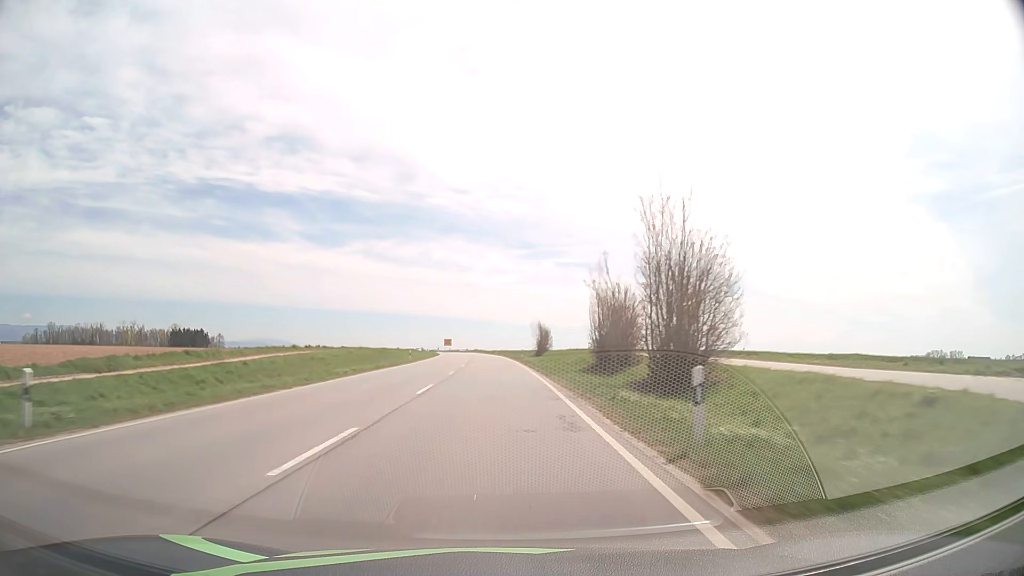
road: primary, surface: asphalt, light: Day
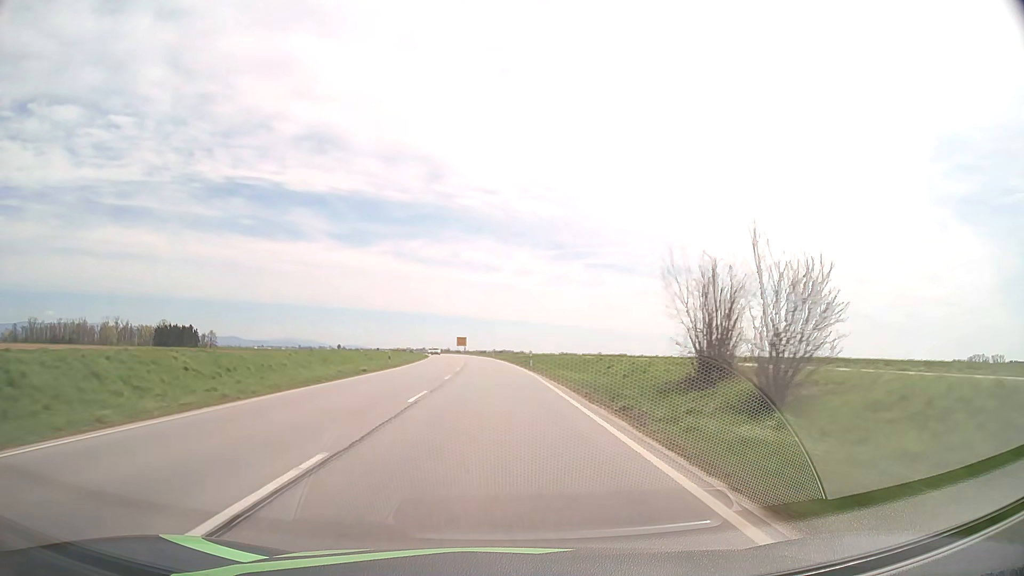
(-1.2, +63.2) m; -2°
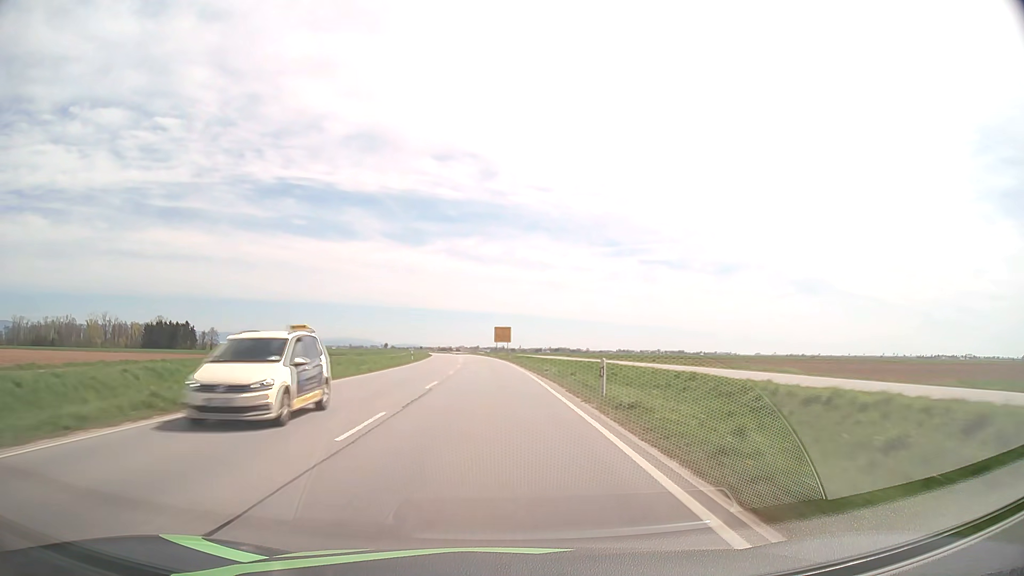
(-2.7, +79.2) m; -5°
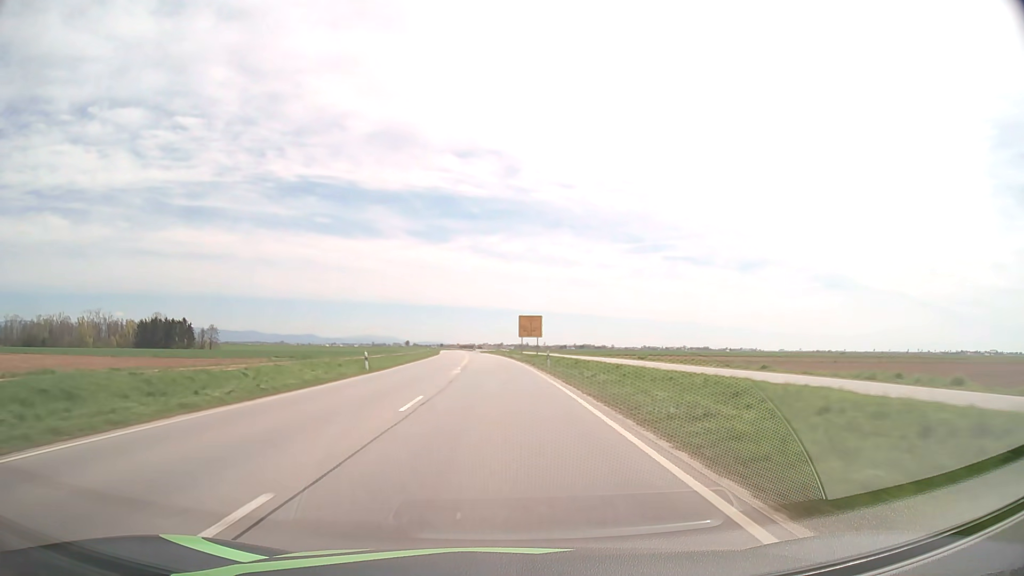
(-0.6, +31.9) m; -2°
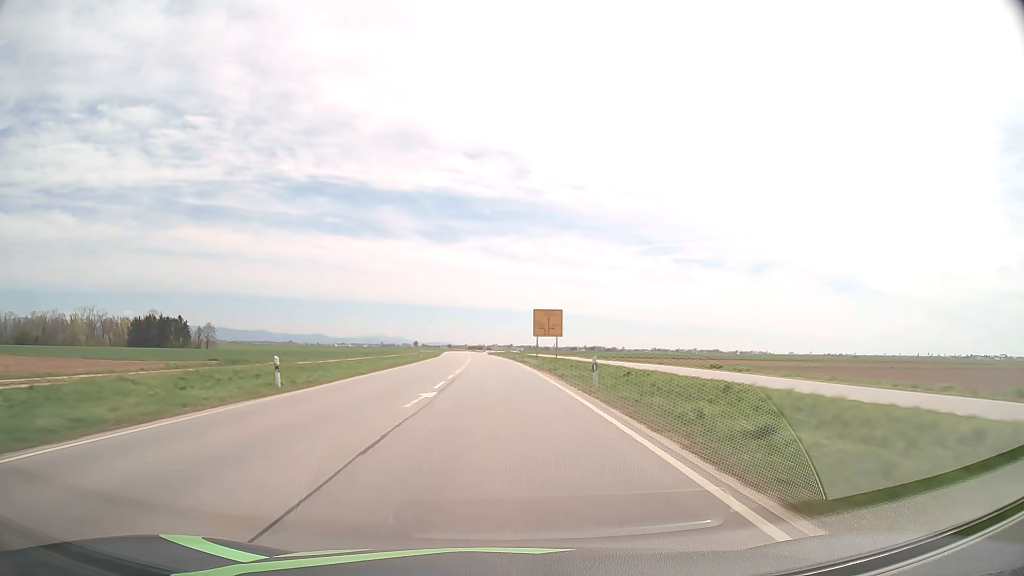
(-0.1, +16.0) m; -1°
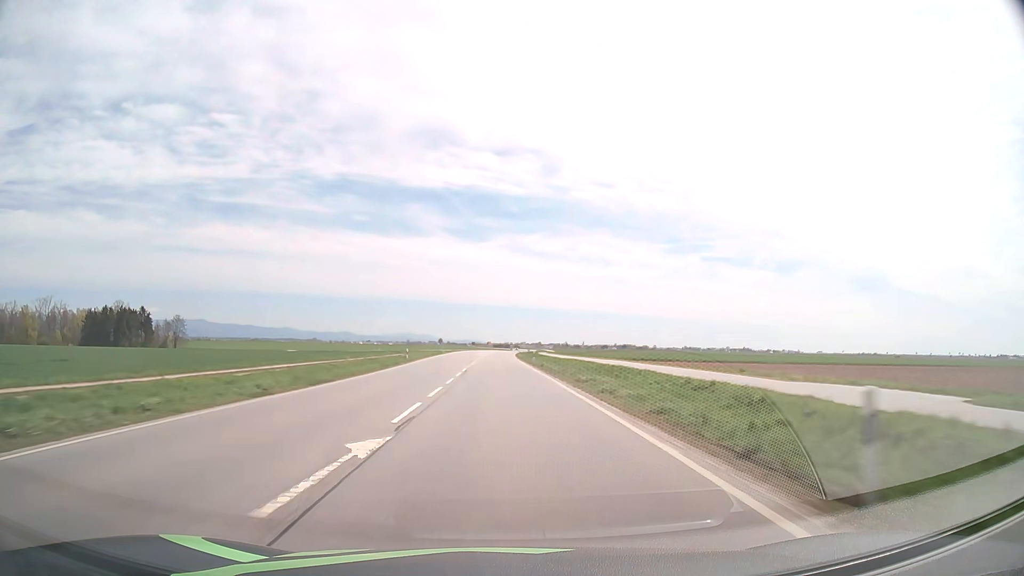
(-1.6, +64.1) m; -2°
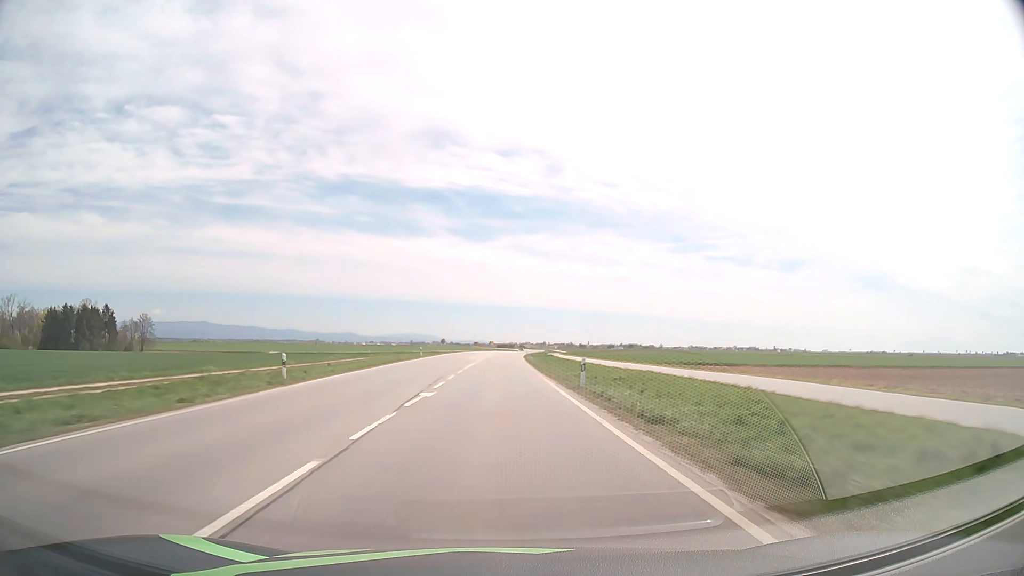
(-0.1, +32.3) m; 0°
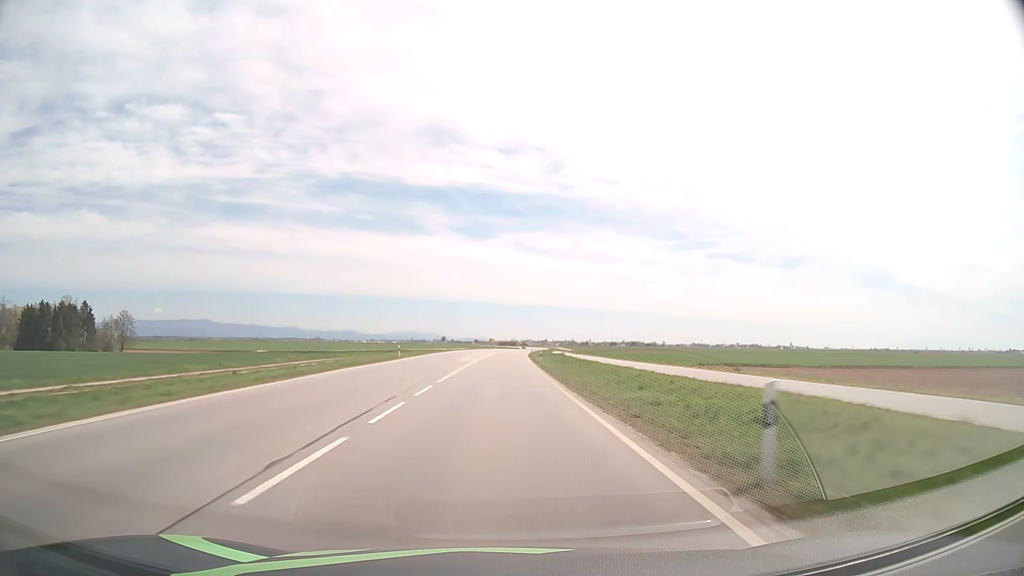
(0.0, +16.2) m; 0°
(0, +10) (0, +20) (0, +30) (0, +40) (0, +50) (+1, +60) (+1, +70) (+1, +80) (+1, +90) (+2, +100) m
